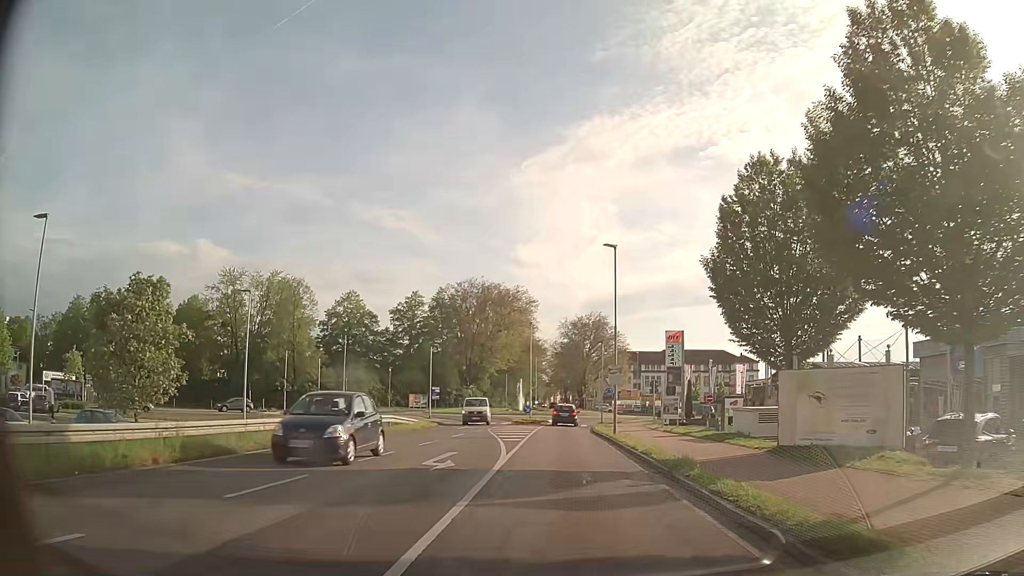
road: tertiary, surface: asphalt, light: Day
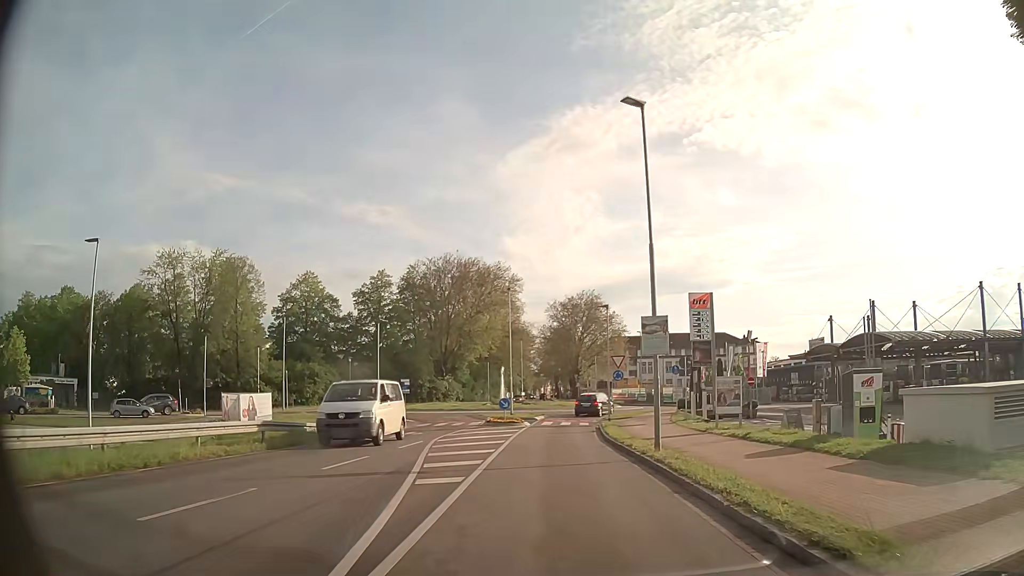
(+0.1, +13.9) m; 0°
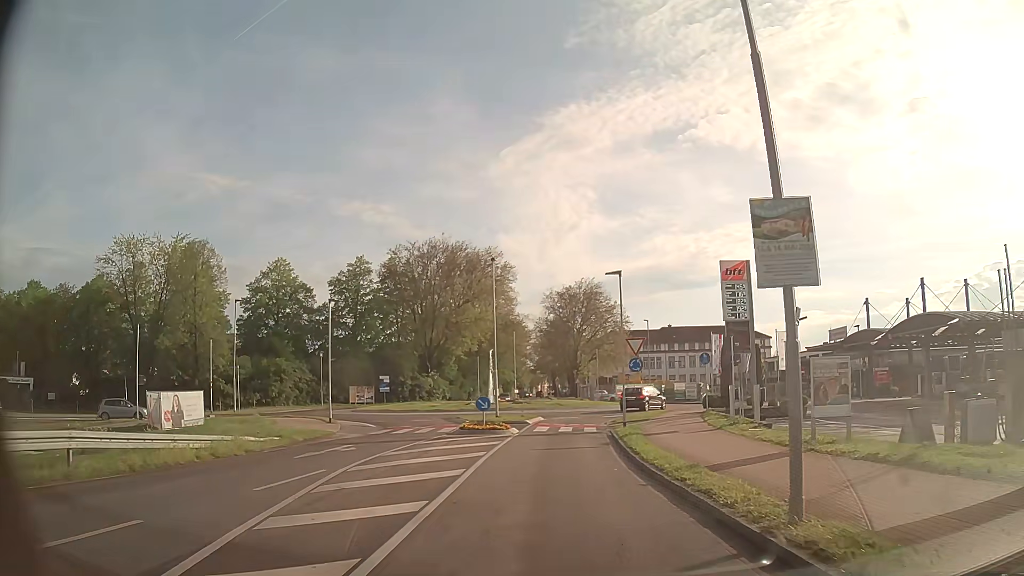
(+0.1, +8.9) m; 0°
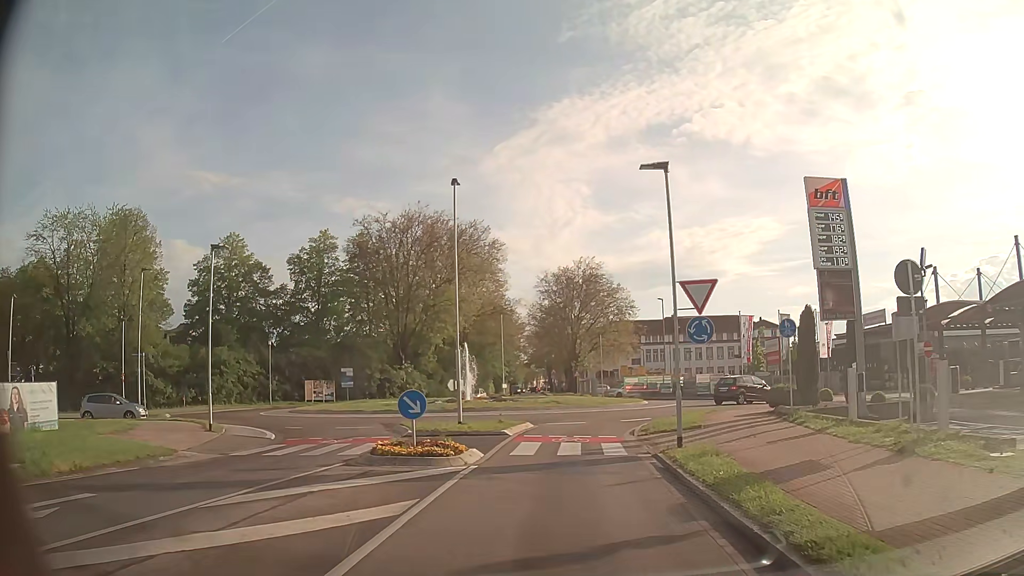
(0.0, +12.1) m; 0°
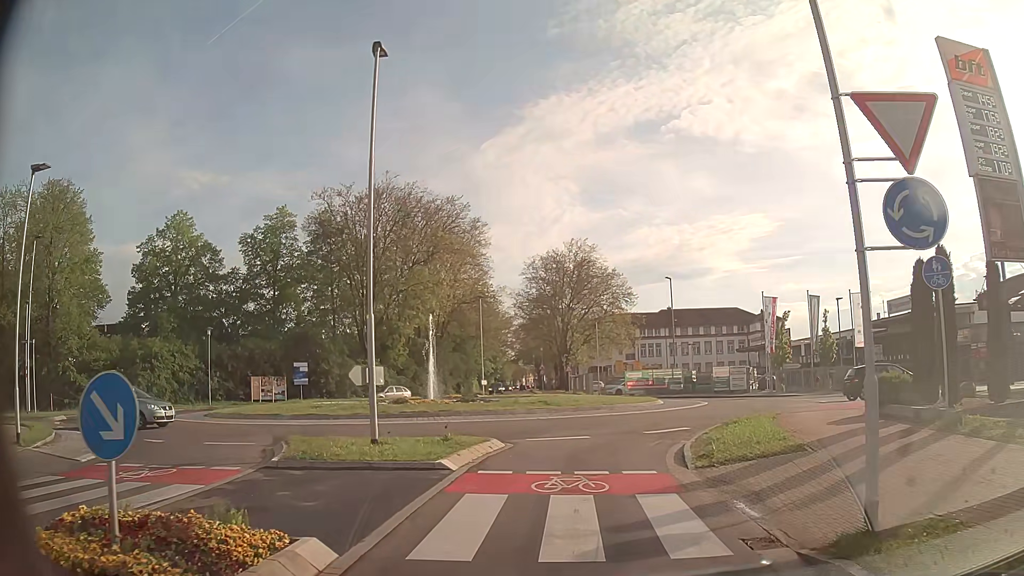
(+0.1, +9.0) m; +1°
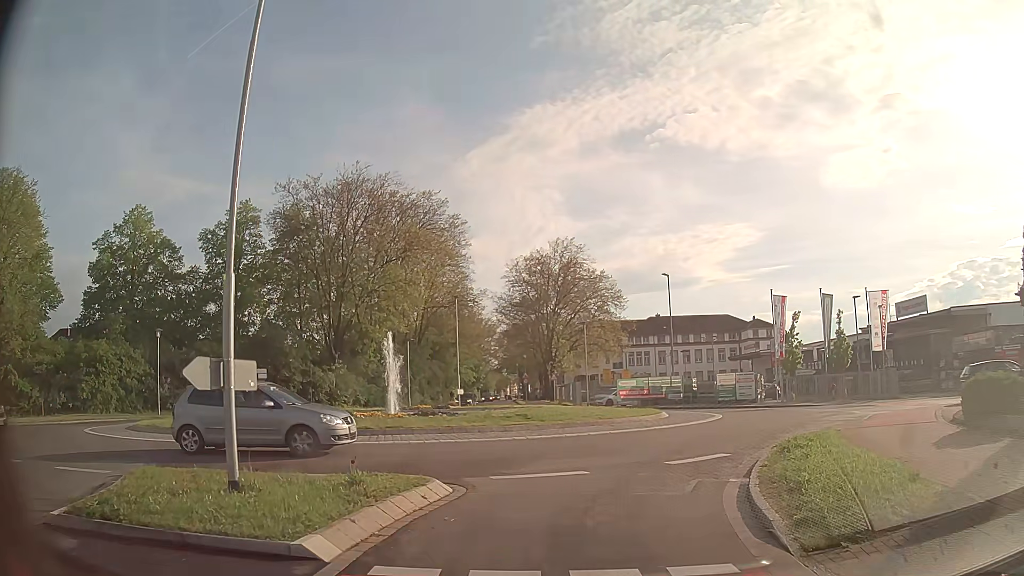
(+0.1, +5.1) m; +2°
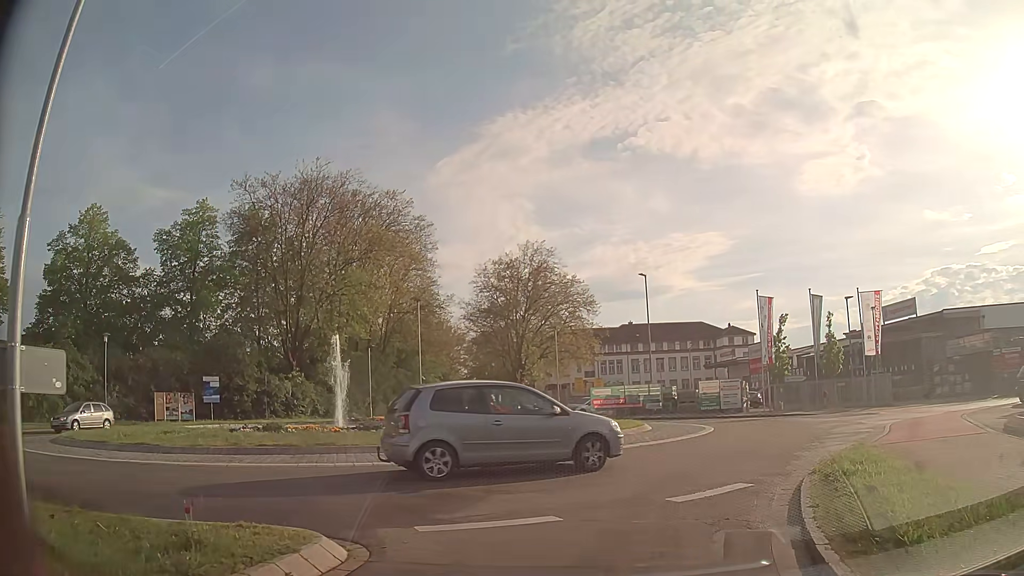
(+0.1, +3.2) m; +2°
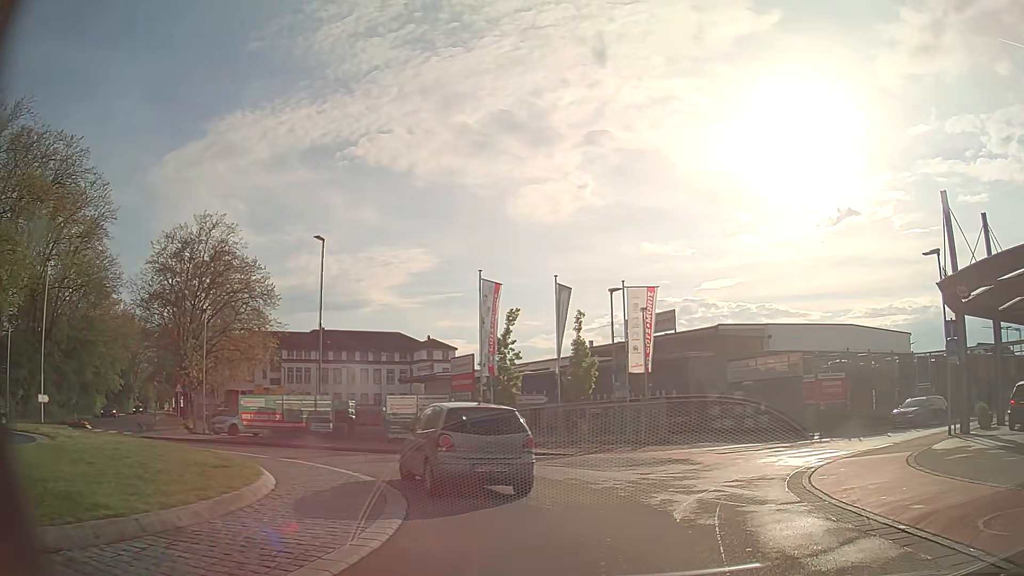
(+2.1, +12.4) m; +26°
